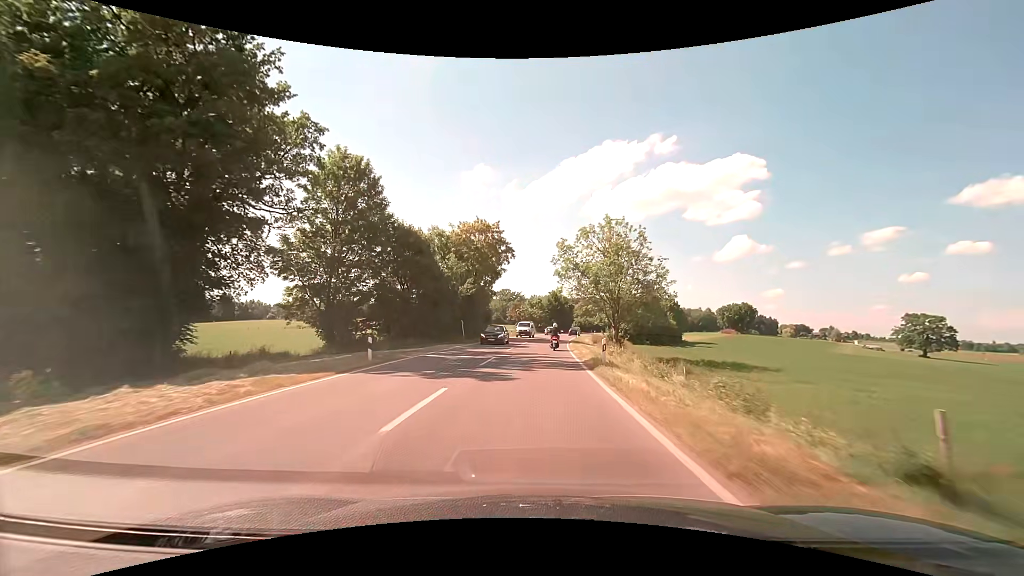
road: secondary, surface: asphalt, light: Day
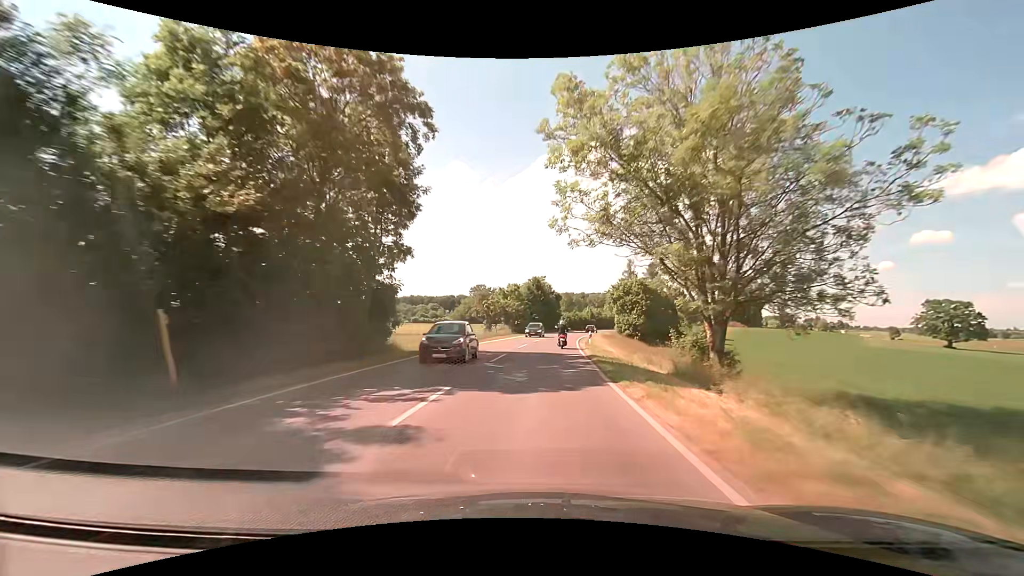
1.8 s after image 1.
(+0.5, +34.4) m; +2°
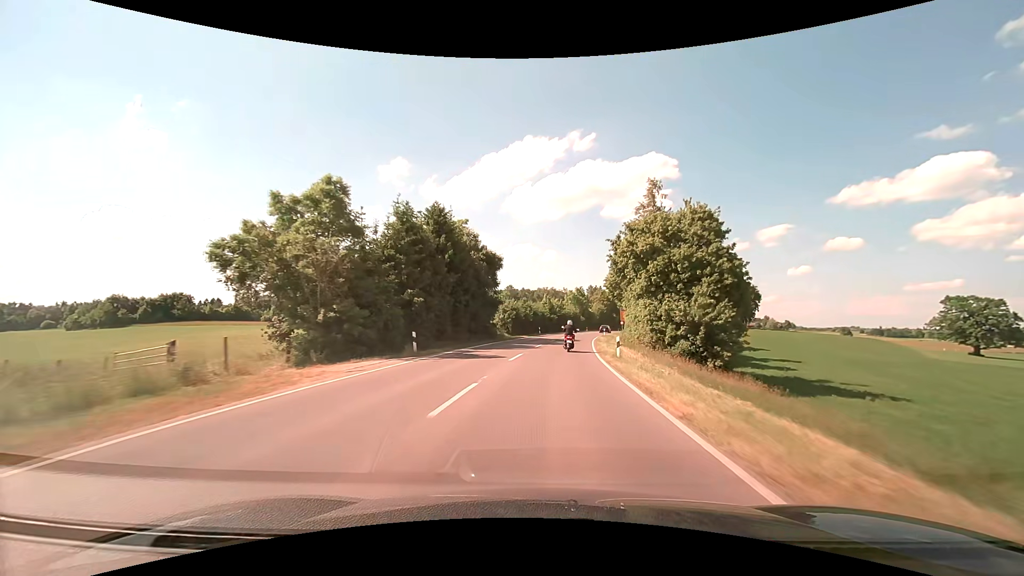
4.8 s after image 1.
(+3.2, +59.2) m; +6°
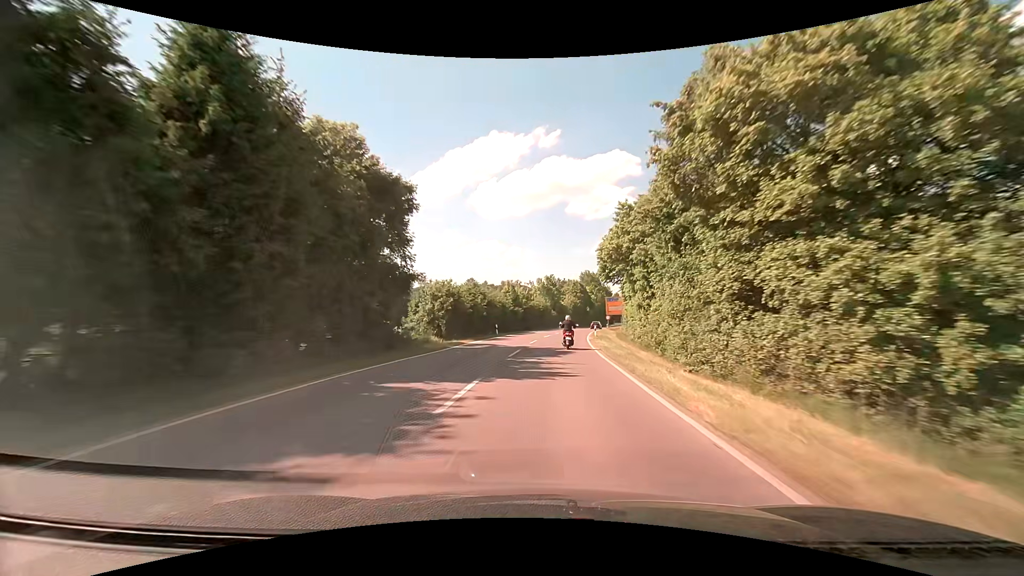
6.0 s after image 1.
(+0.8, +23.9) m; +4°
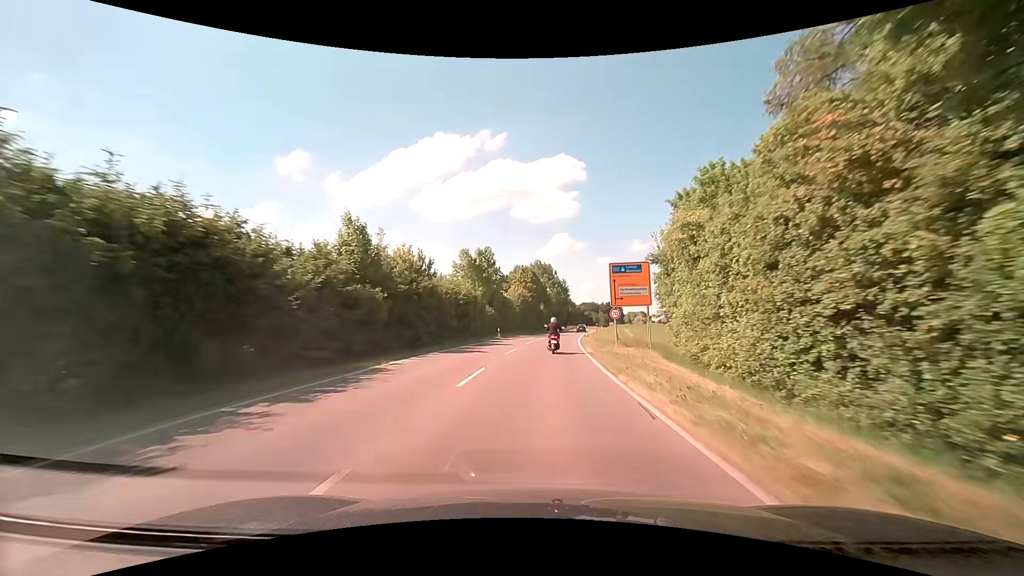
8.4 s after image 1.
(+2.3, +44.0) m; +6°
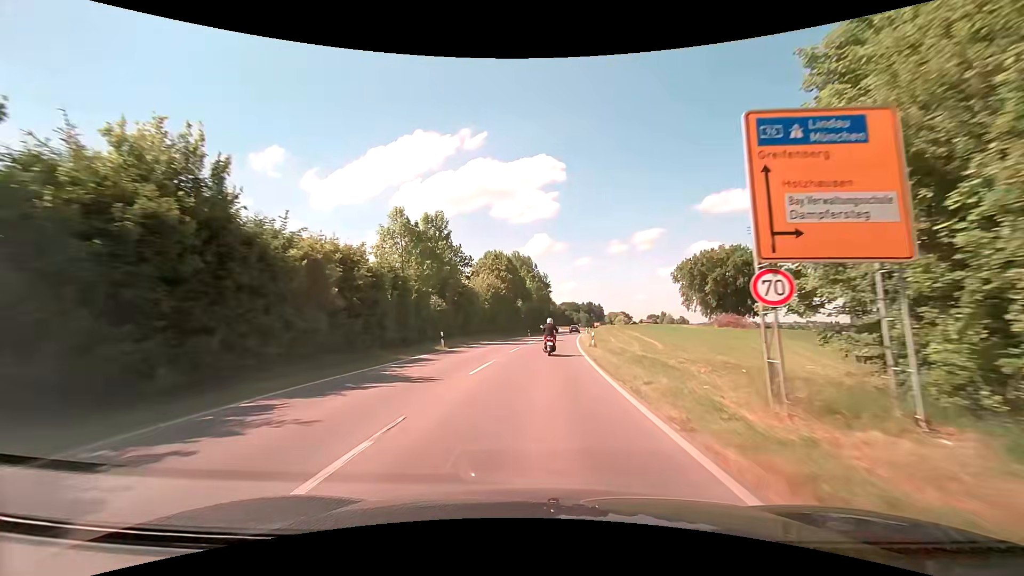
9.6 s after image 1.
(+0.3, +21.0) m; +2°
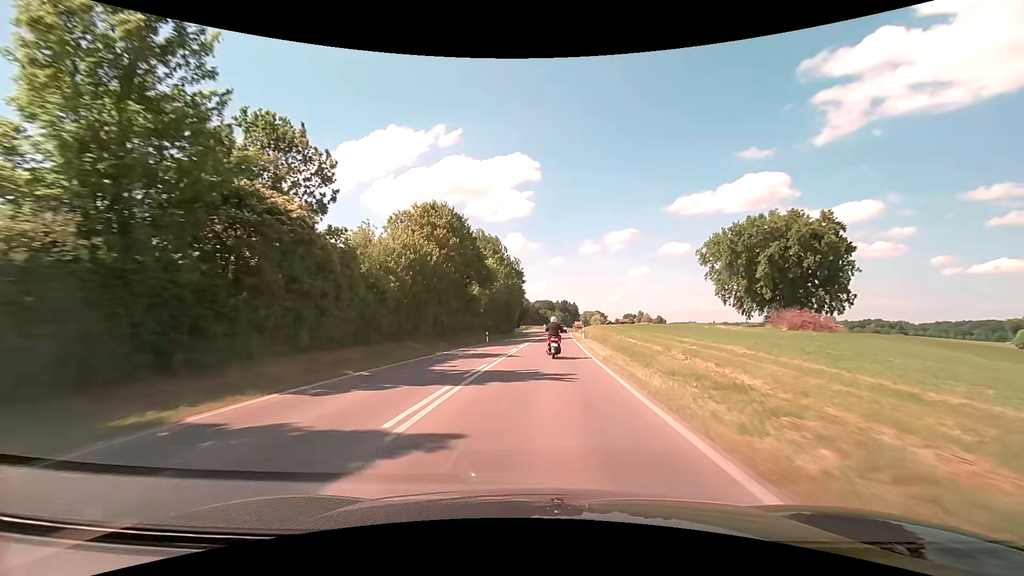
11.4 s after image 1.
(+0.8, +31.7) m; +3°
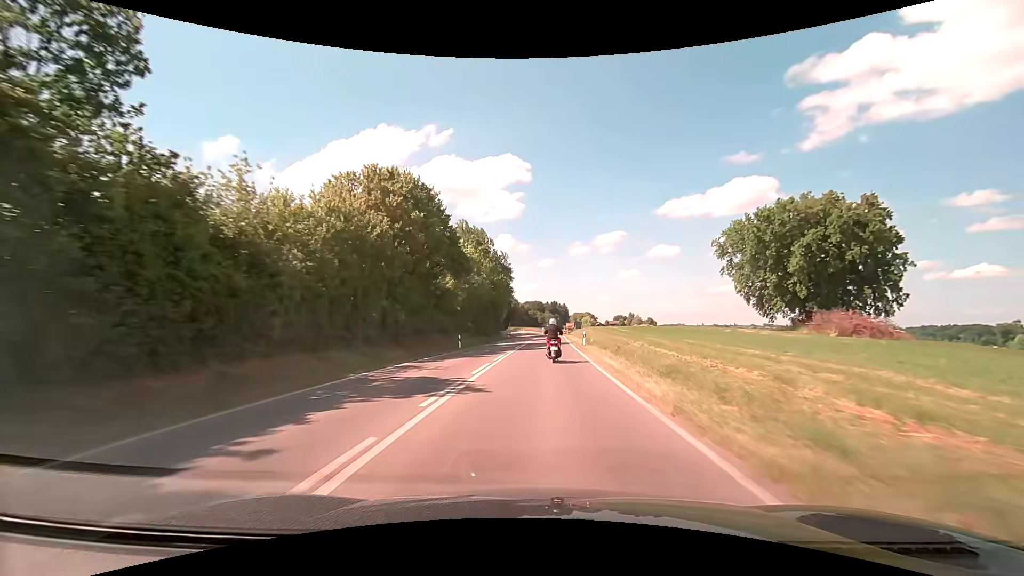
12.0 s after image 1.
(+0.1, +10.7) m; +1°
(0, +10) (0, +20) (0, +30) (+1, +40) (+1, +50) (+1, +60) (+1, +70) (+2, +80) (+2, +90) (+2, +100) m
